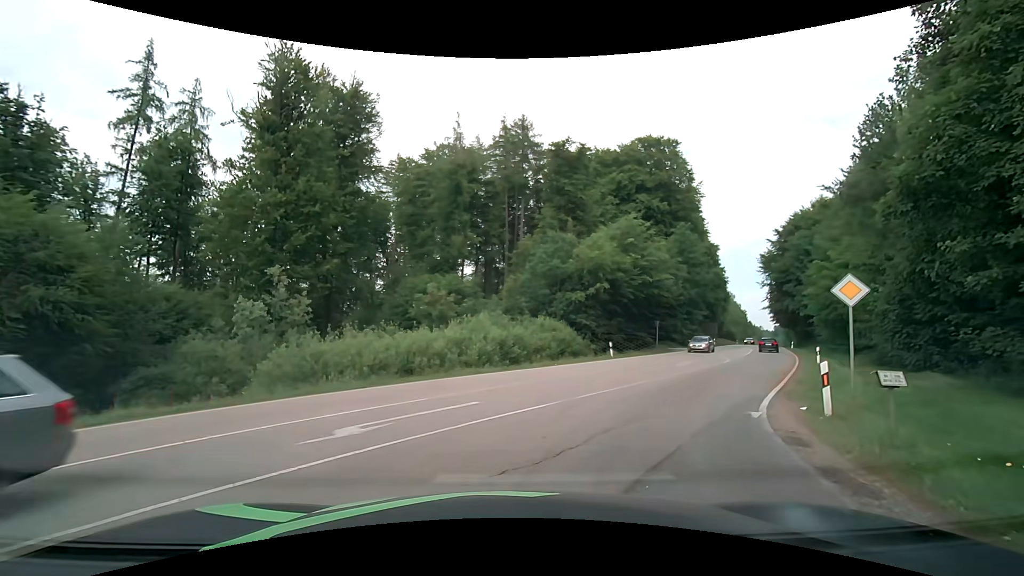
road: secondary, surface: asphalt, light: Day
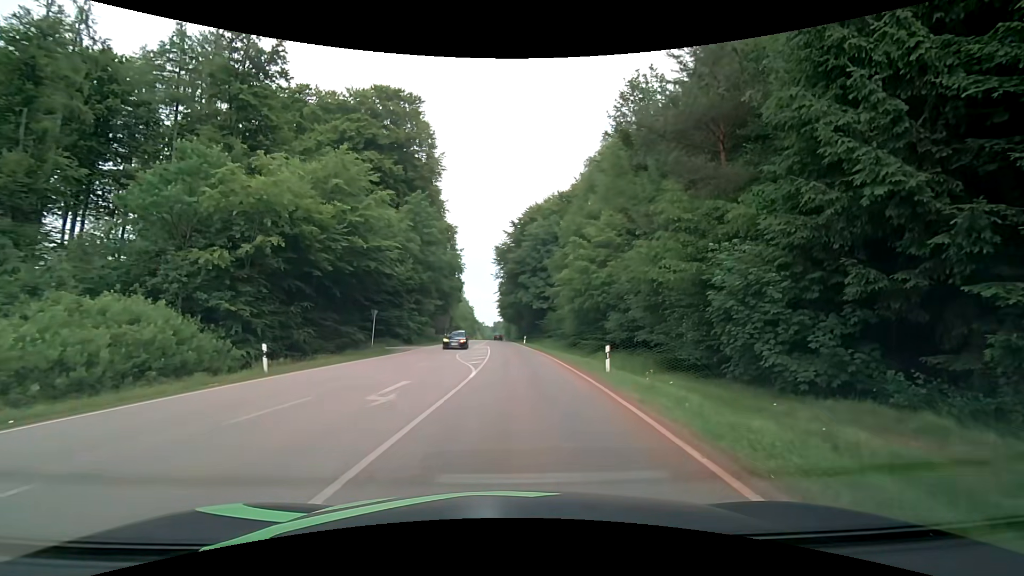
(+4.5, +15.3) m; +29°
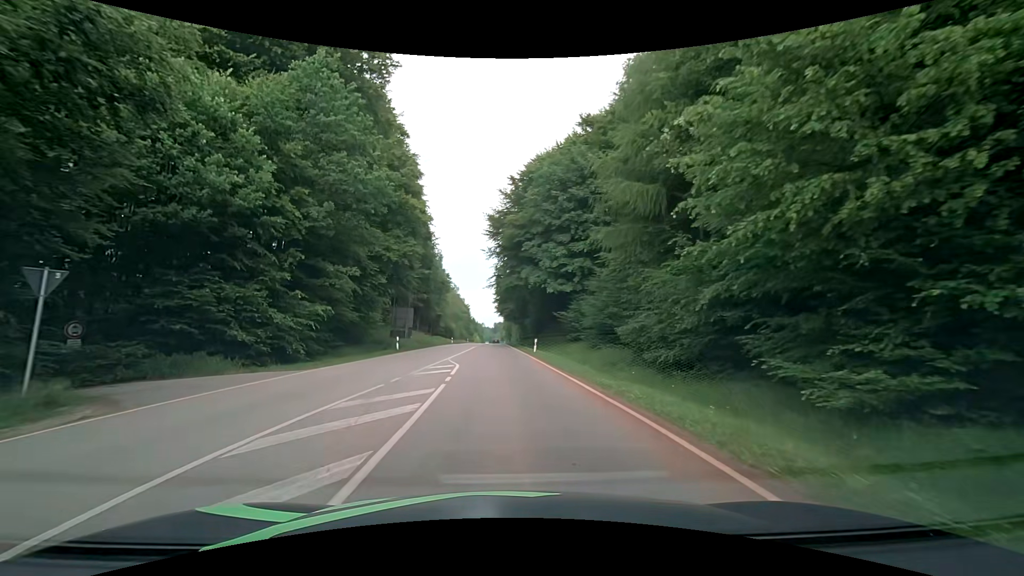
(+0.6, +27.2) m; 0°
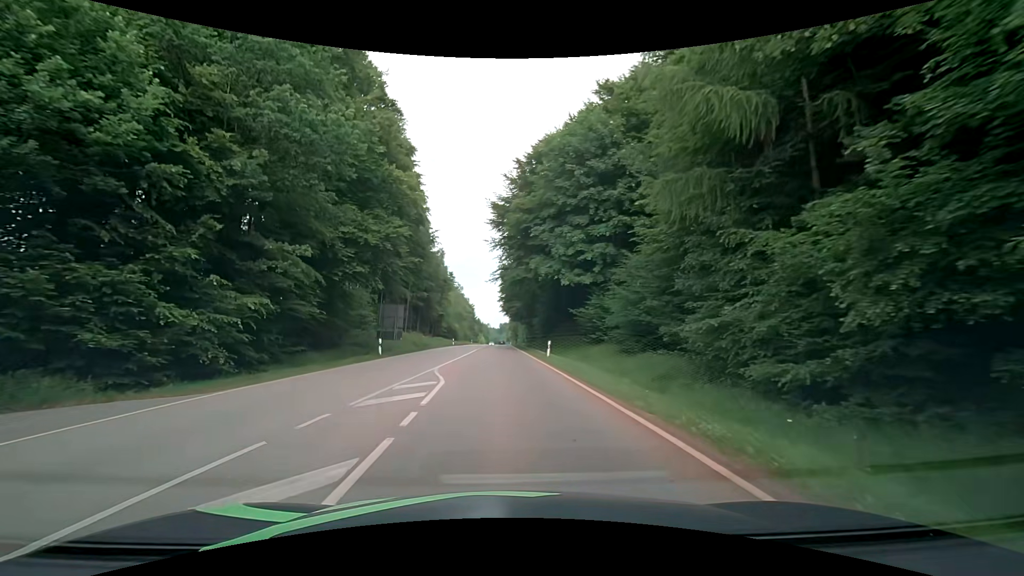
(0.0, +6.8) m; -1°
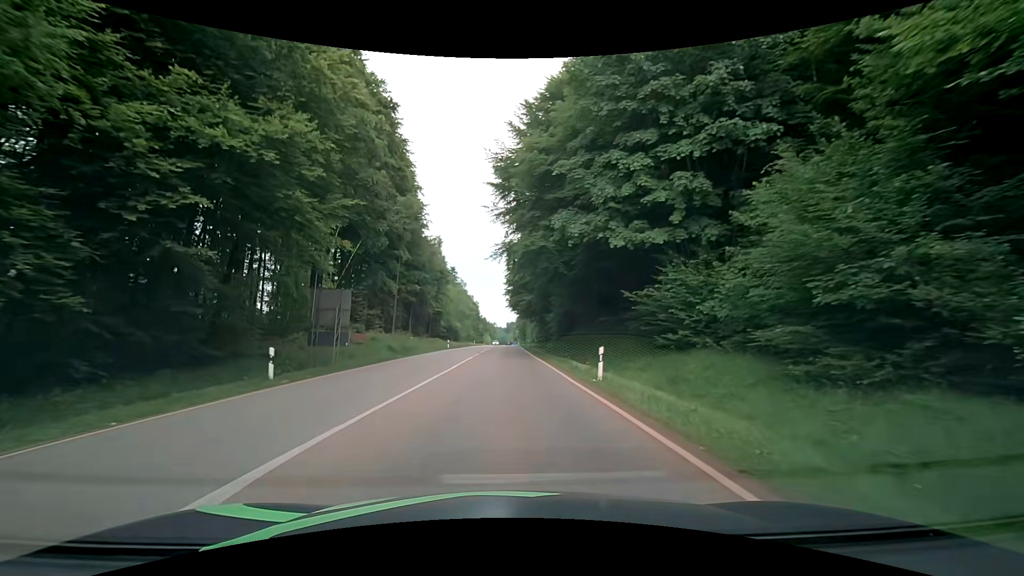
(-0.1, +14.7) m; -1°
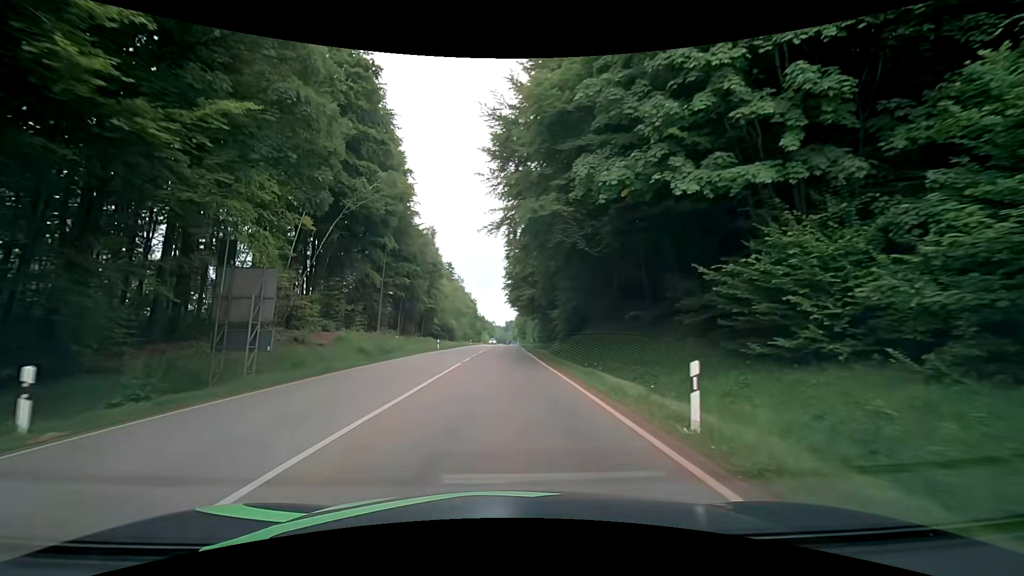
(0.0, +7.7) m; 0°
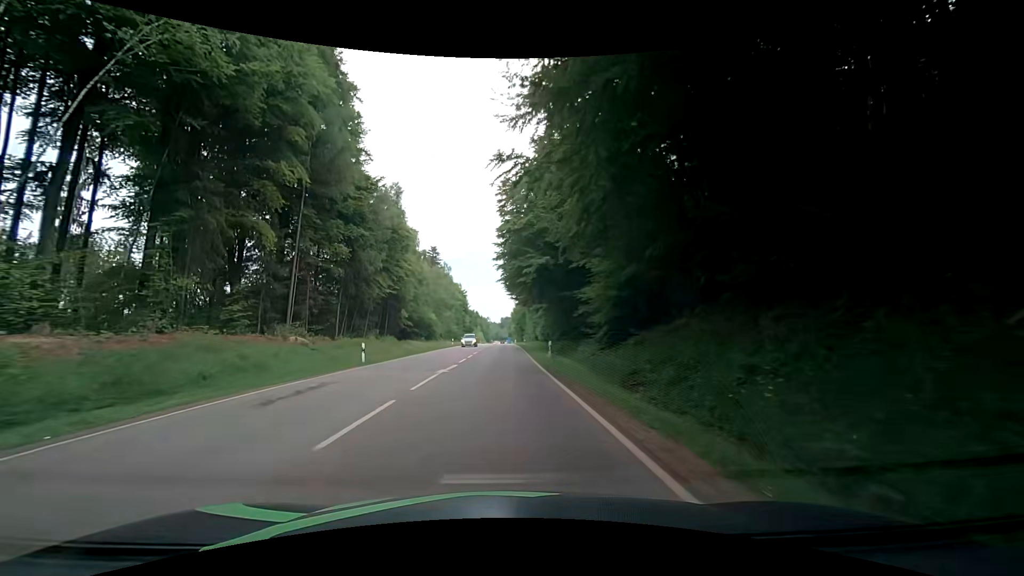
(+0.1, +25.0) m; 0°
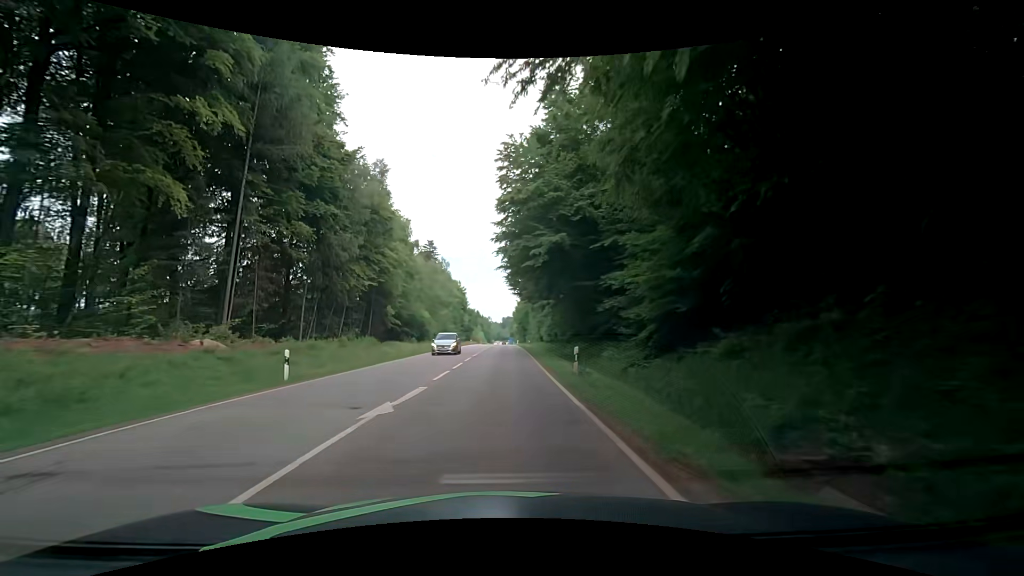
(-0.1, +8.9) m; -1°
(0, +10) (0, +20) (0, +30) (+1, +40) (+1, +50) (+1, +60) (+1, +70) (+2, +80) (+2, +90) (+2, +100) m
